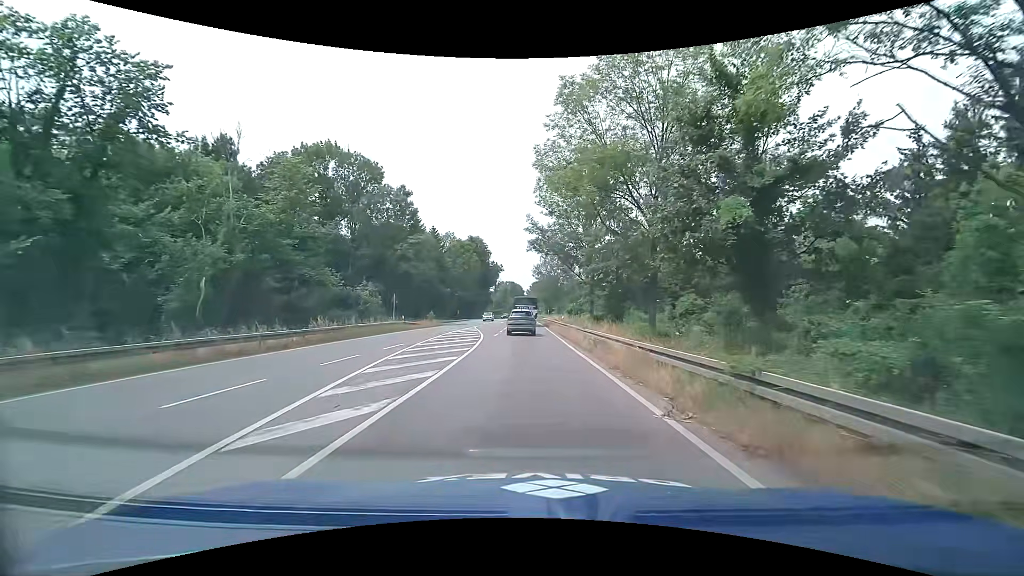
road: primary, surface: asphalt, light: Day
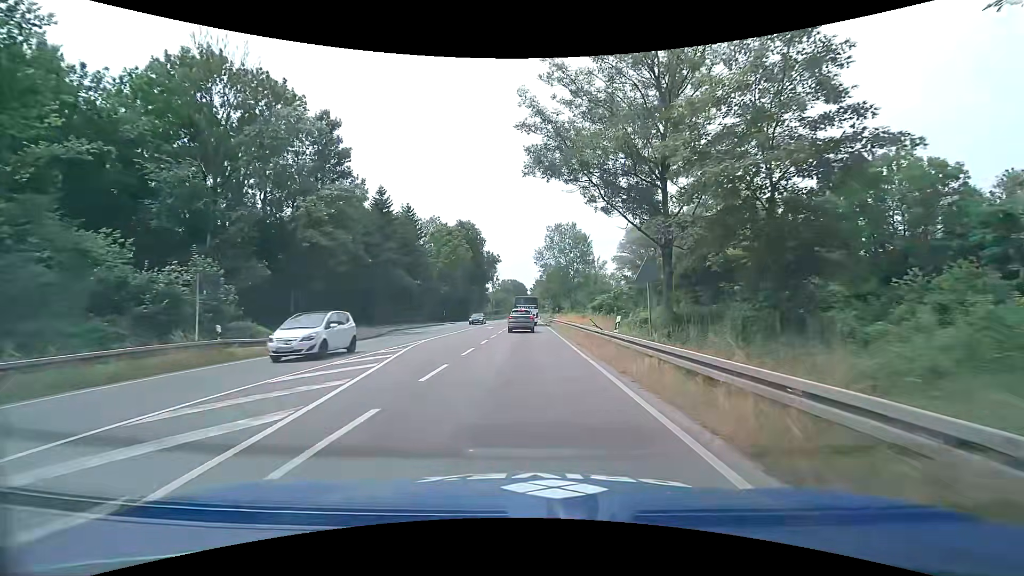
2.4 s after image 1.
(+0.1, +26.7) m; -1°
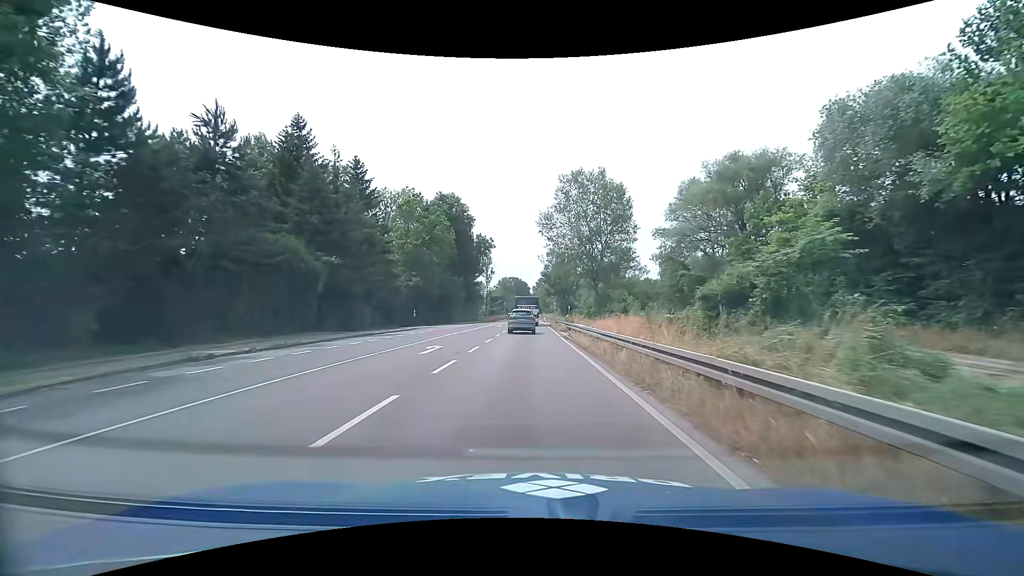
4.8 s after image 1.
(+0.2, +29.0) m; 0°
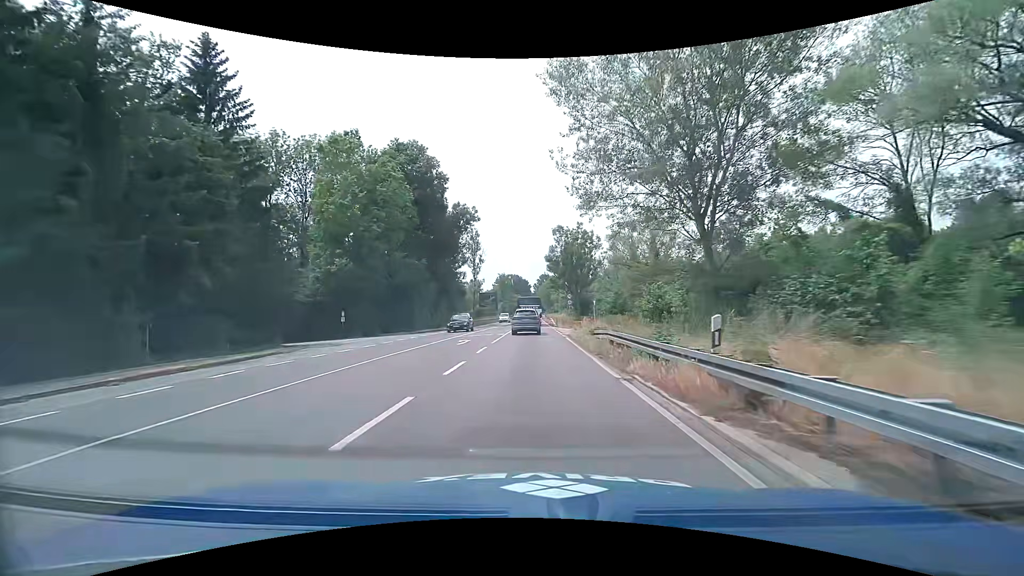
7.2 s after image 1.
(-0.2, +30.1) m; 0°
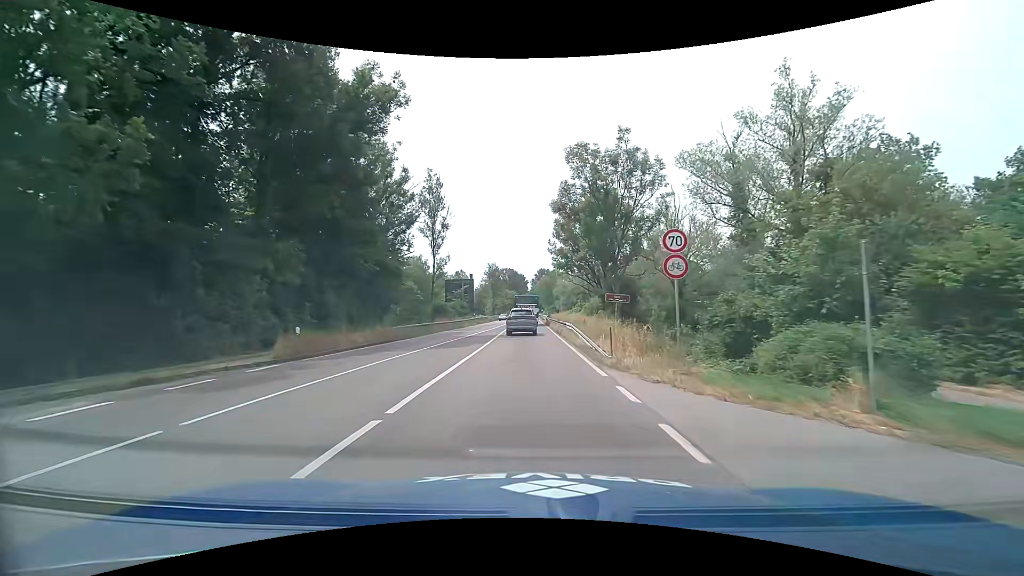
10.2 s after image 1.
(+0.3, +38.8) m; +1°
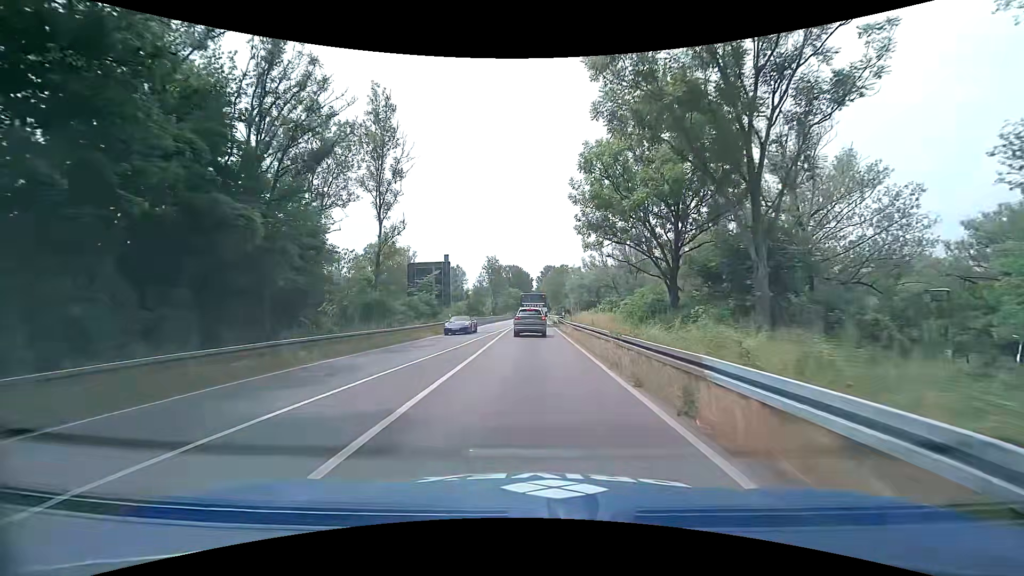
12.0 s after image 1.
(-0.2, +24.0) m; -1°
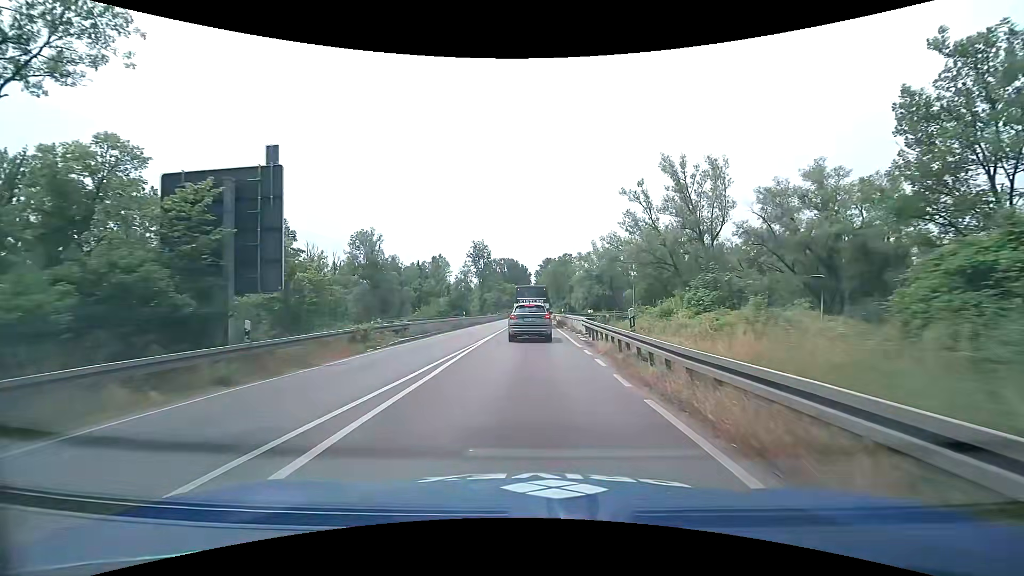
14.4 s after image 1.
(+0.2, +30.5) m; 0°
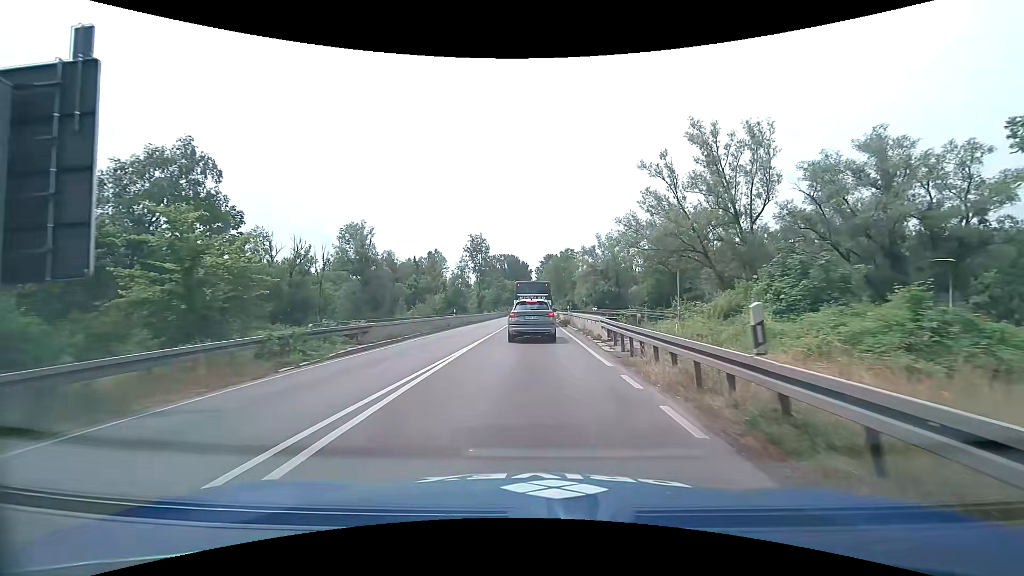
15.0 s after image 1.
(0.0, +6.8) m; 0°
(0, +10) (0, +20) (0, +30) (0, +40) (0, +50) (0, +60) (+1, +70) (+1, +80) (+1, +90) (+1, +100) m
